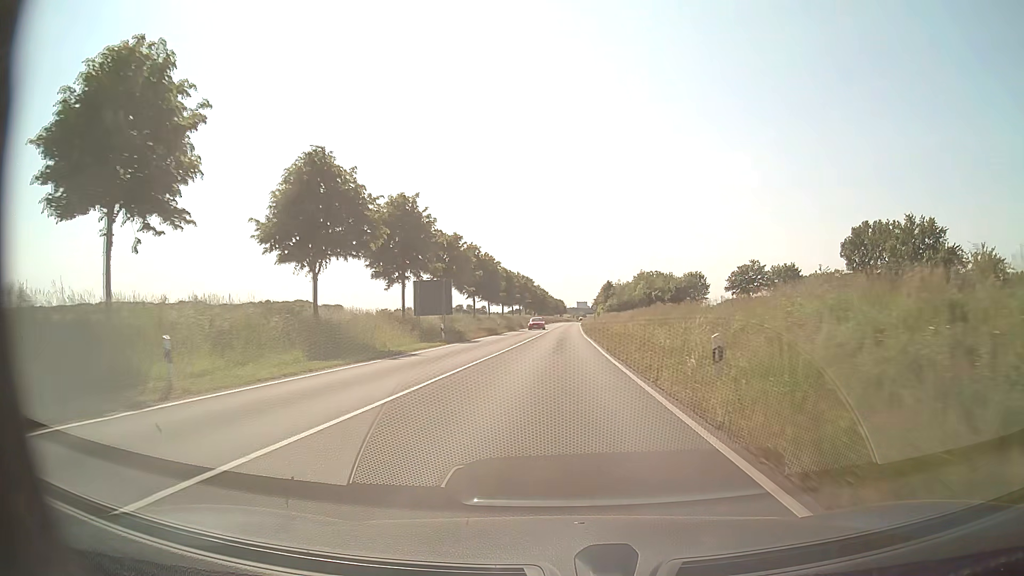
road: secondary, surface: asphalt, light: Day
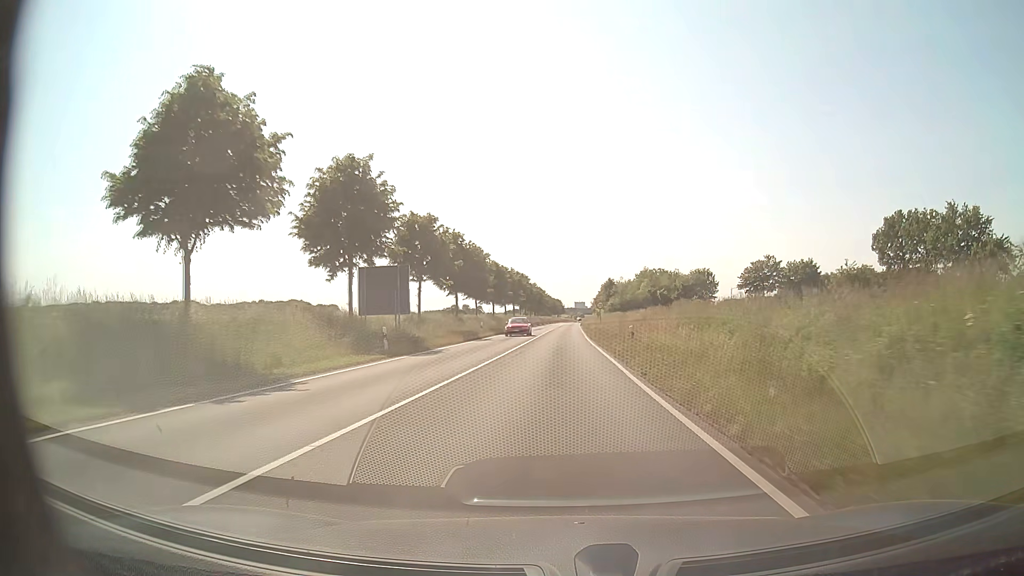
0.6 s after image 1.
(0.0, +11.7) m; 0°
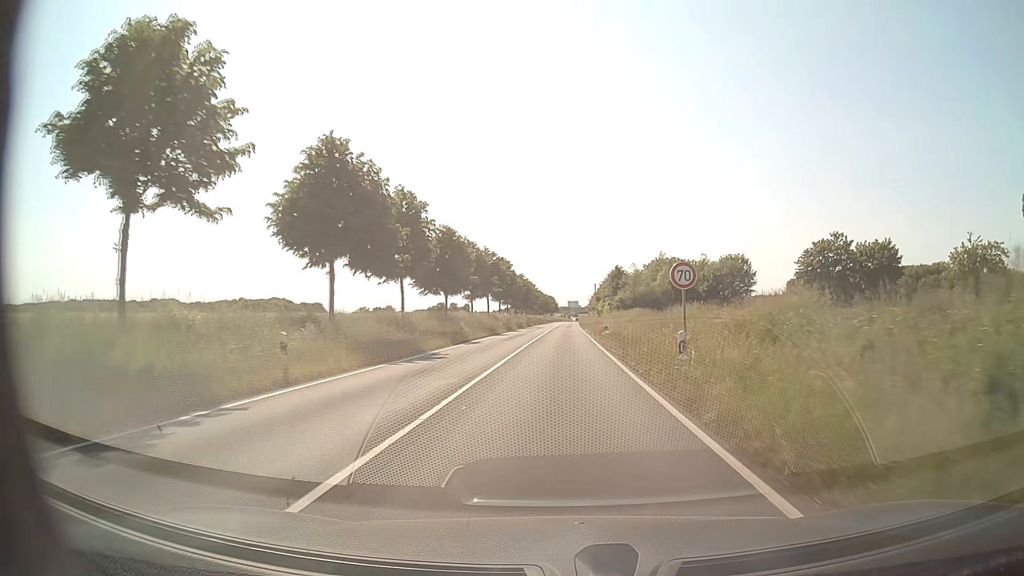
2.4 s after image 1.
(+0.2, +35.2) m; +1°
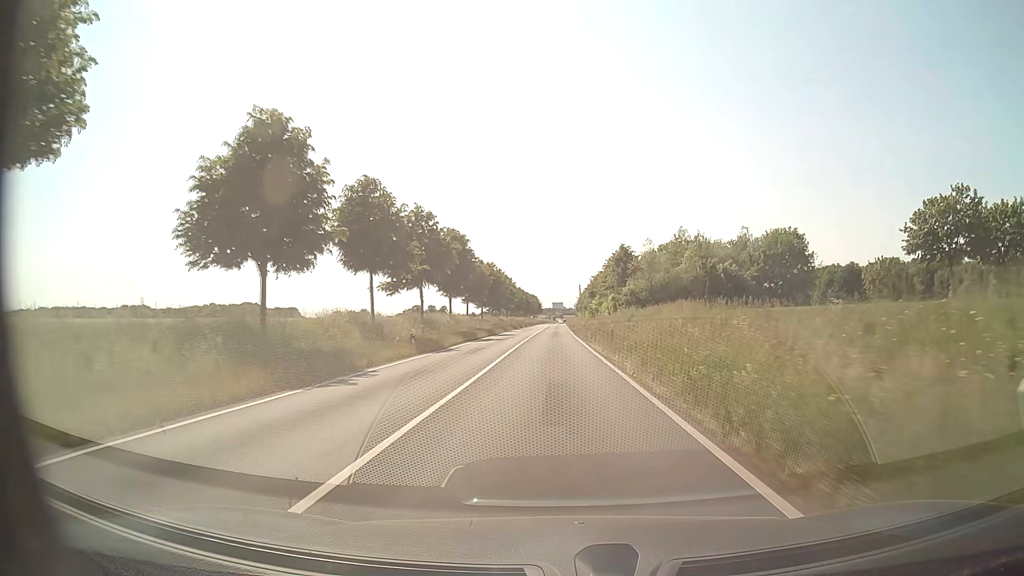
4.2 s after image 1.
(+0.3, +35.6) m; +1°
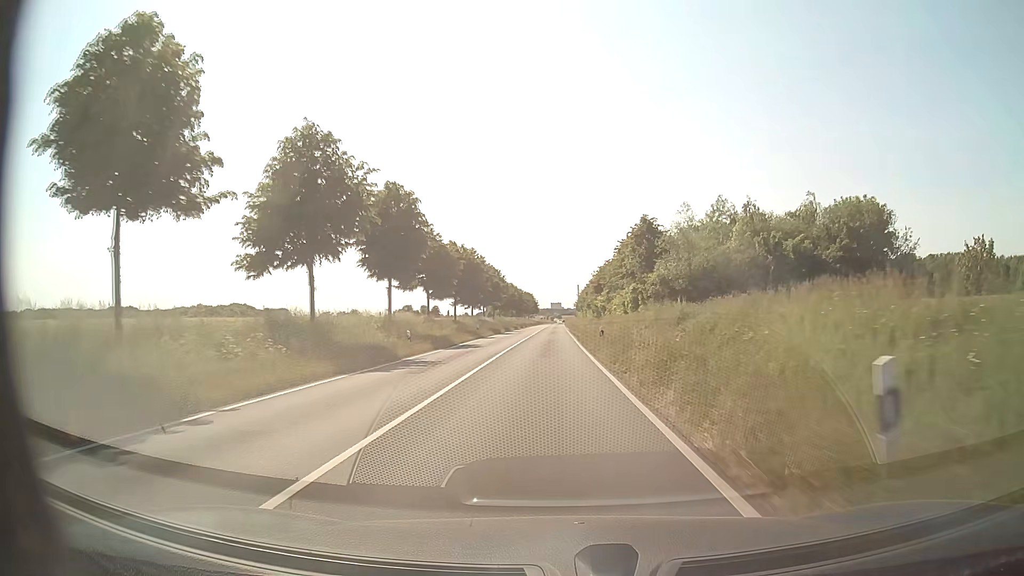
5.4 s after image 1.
(+0.2, +24.1) m; +1°
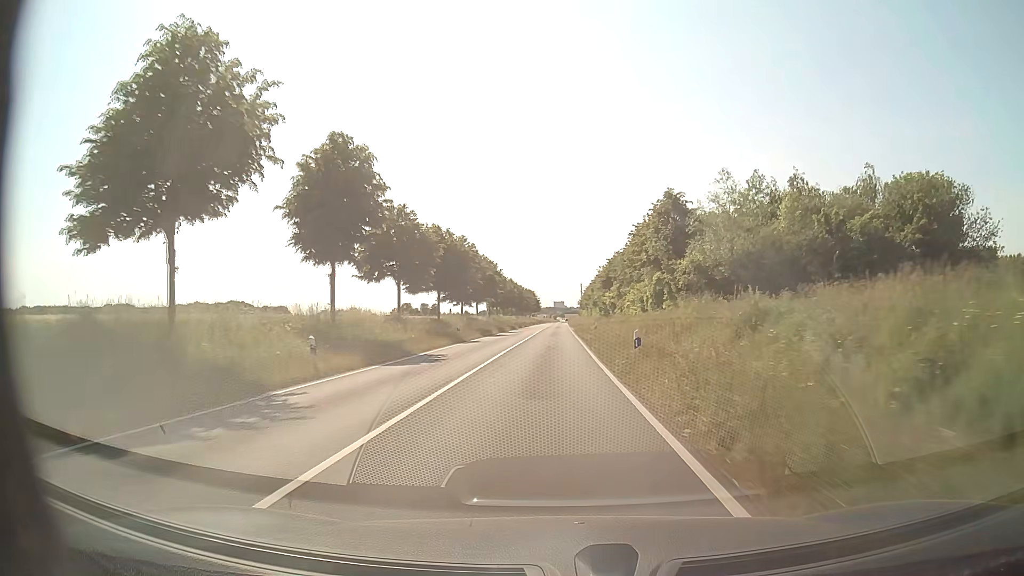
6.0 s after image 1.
(0.0, +12.1) m; 0°
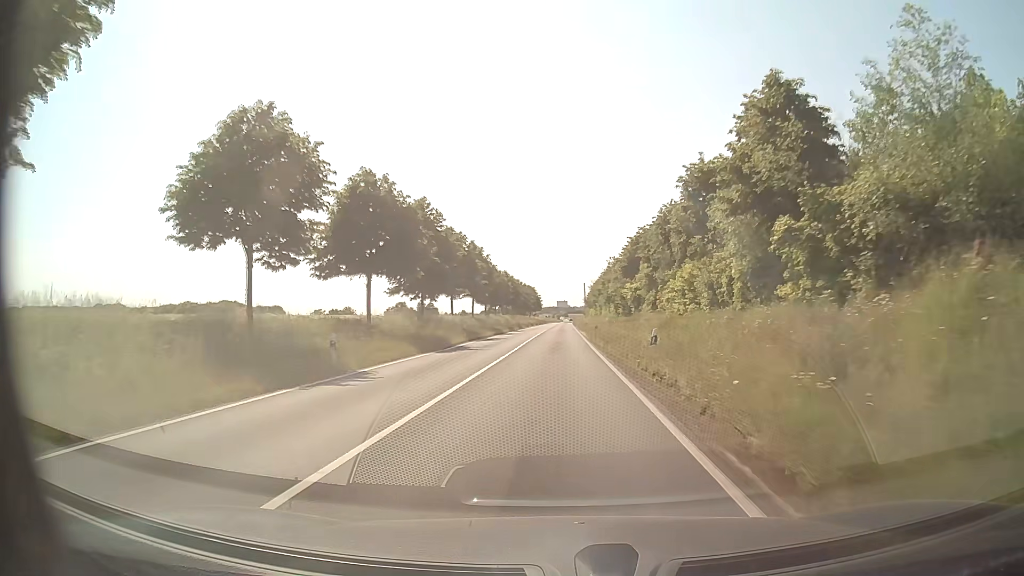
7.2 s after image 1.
(-0.1, +24.5) m; 0°
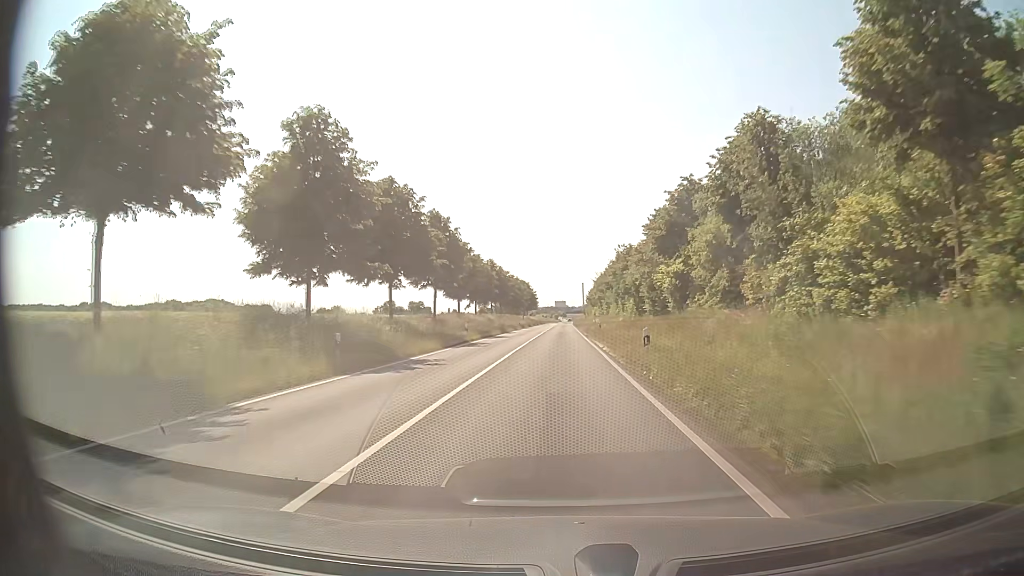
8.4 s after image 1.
(0.0, +24.8) m; 0°
(0, +10) (0, +20) (0, +30) (0, +40) (0, +50) (0, +60) (0, +70) (+1, +80) (+1, +90) (+1, +100) m
